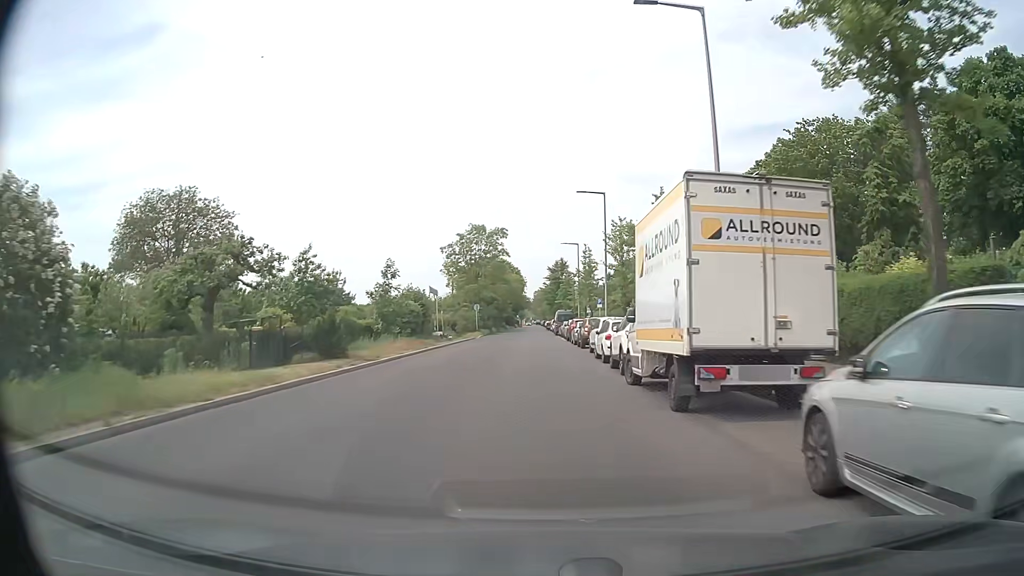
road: tertiary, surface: asphalt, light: Day
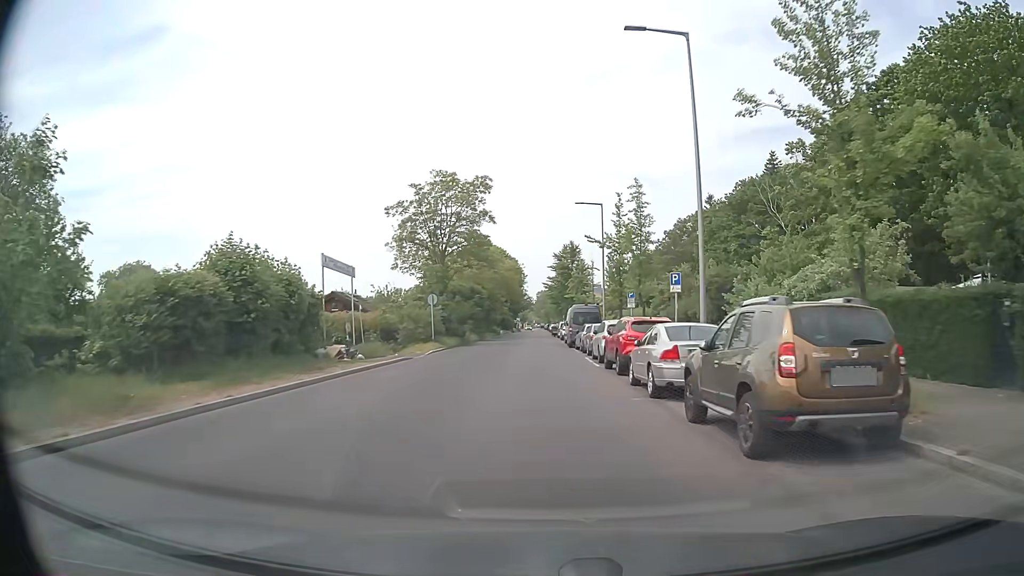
(0.0, +28.0) m; 0°
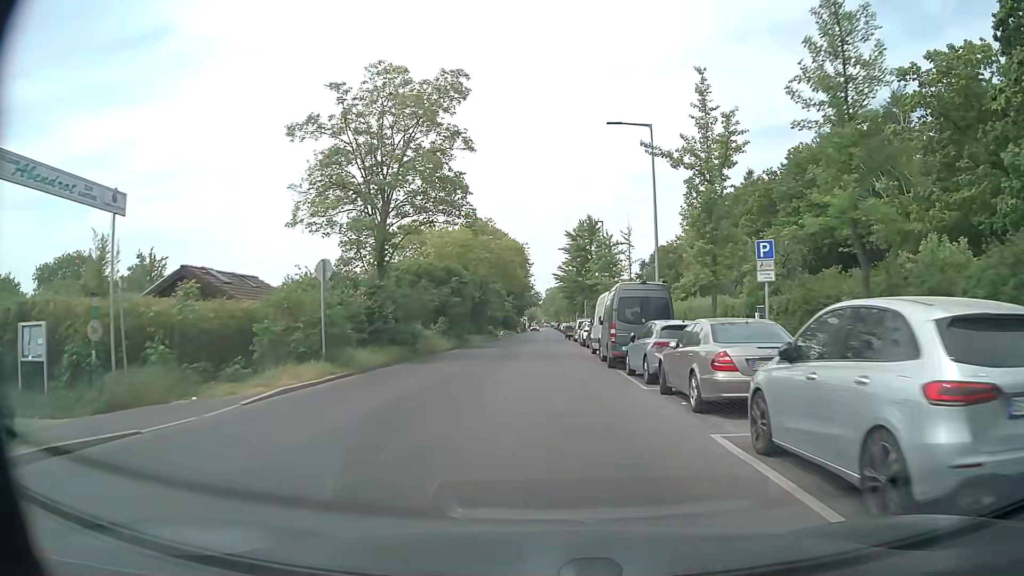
(-0.1, +20.5) m; -1°
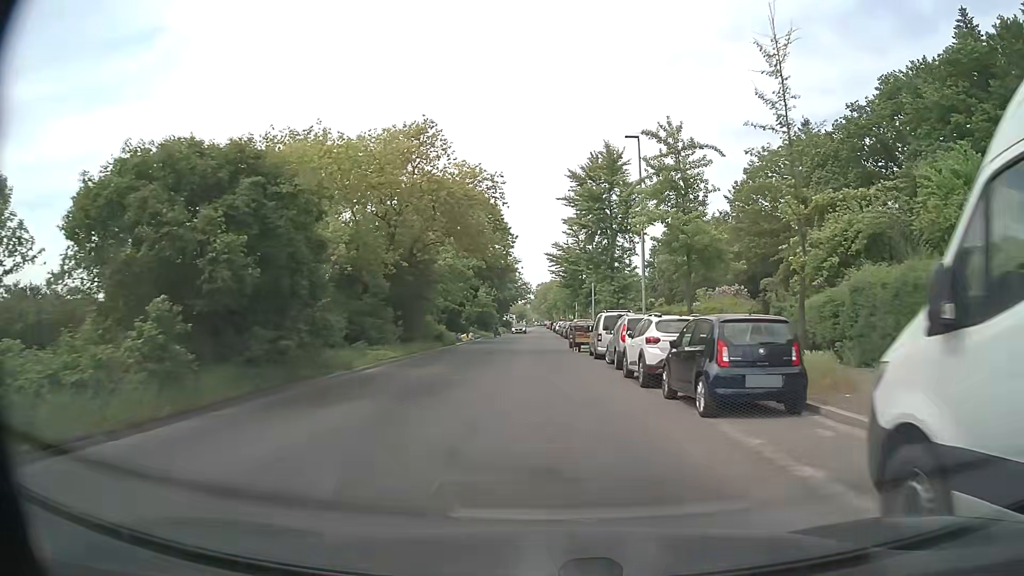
(+0.2, +27.6) m; 0°
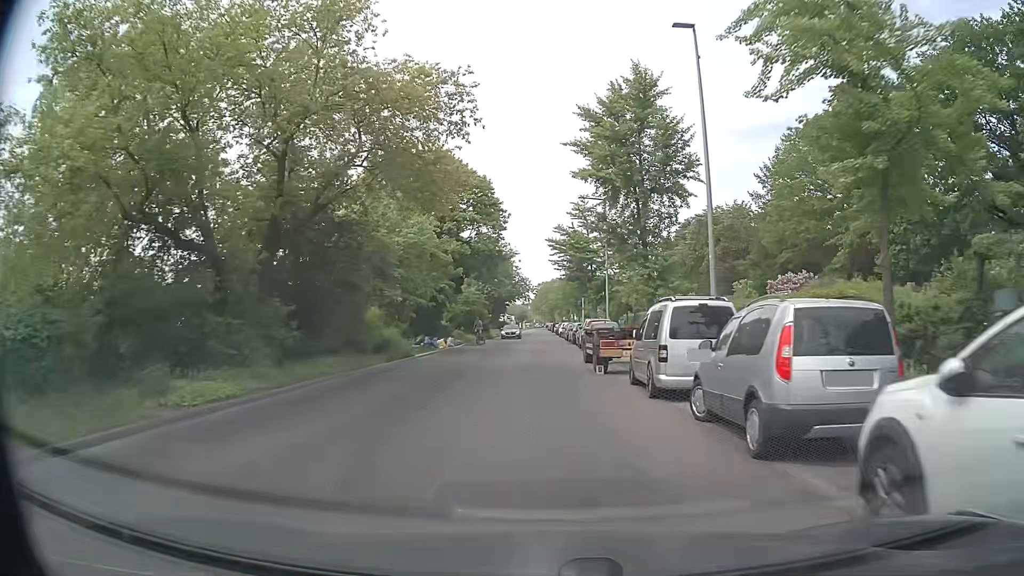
(+0.1, +13.3) m; 0°
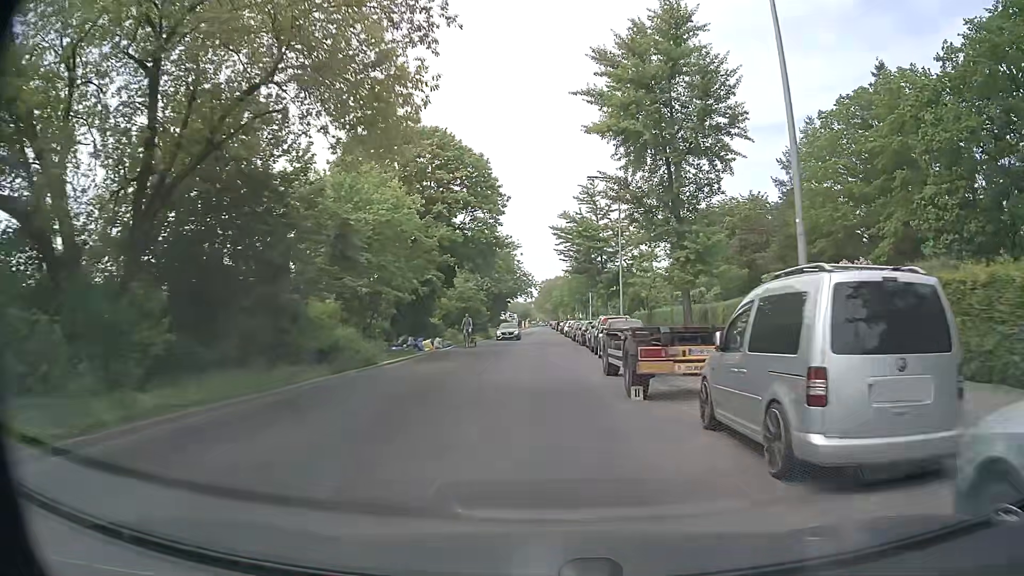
(0.0, +6.6) m; 0°
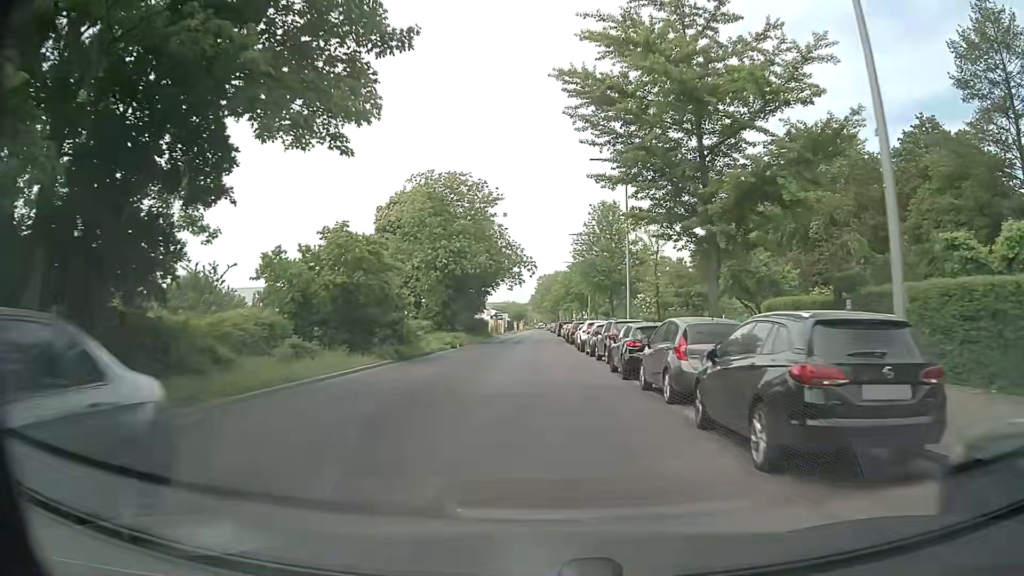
(0.0, +34.2) m; 0°
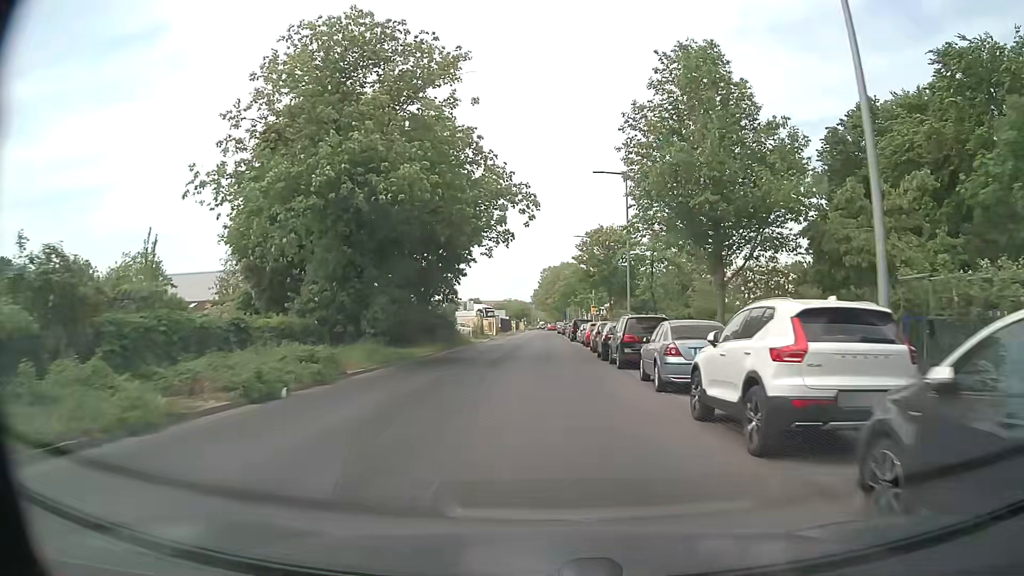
(-0.2, +28.2) m; 0°
(0, +10) (0, +20) (0, +30) (0, +40) (0, +50) (0, +60) (0, +70) (0, +80) (0, +90) (0, +100) m
